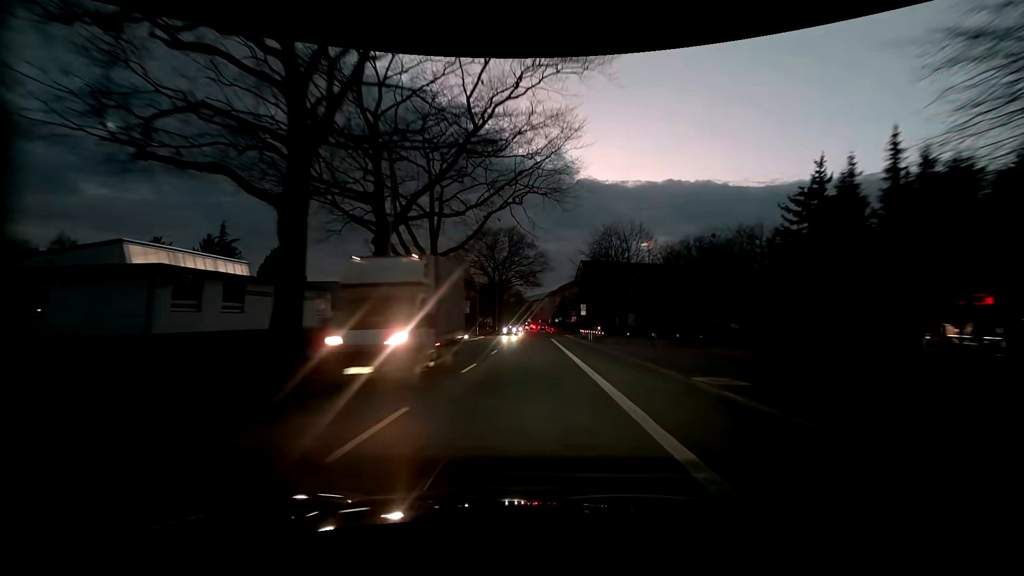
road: tertiary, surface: asphalt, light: Dusk
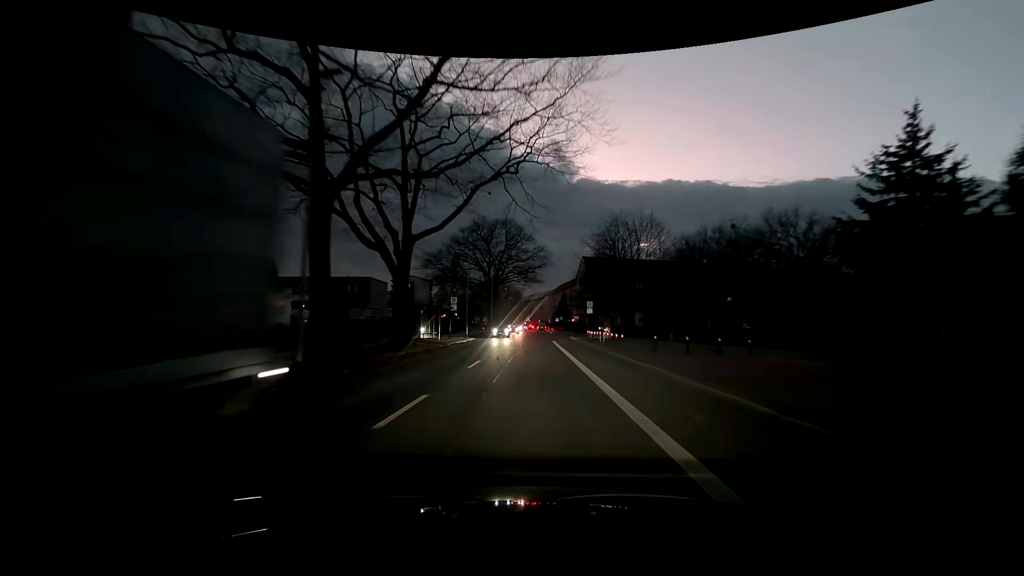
(0.0, +7.5) m; 0°
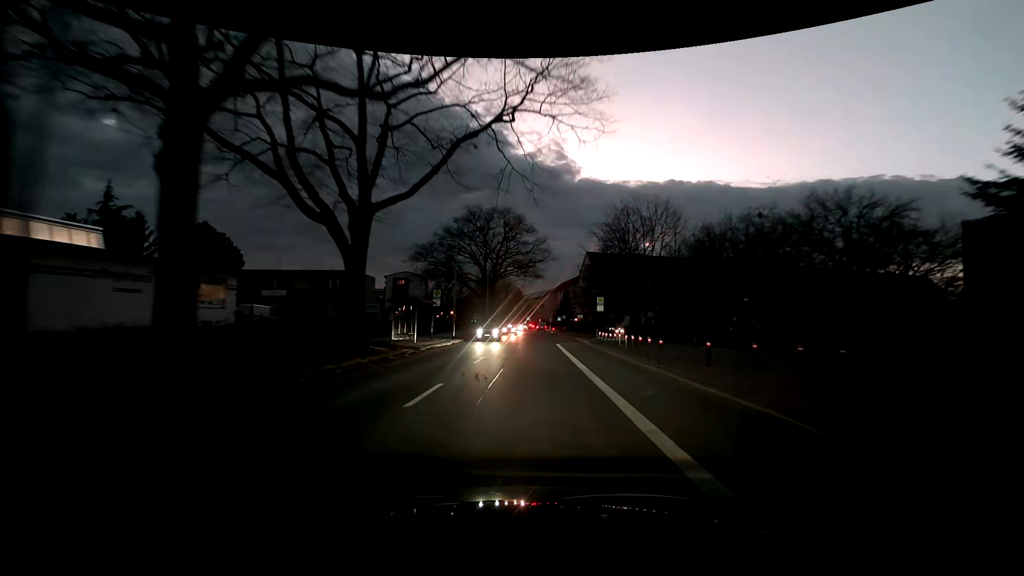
(0.0, +7.5) m; 0°
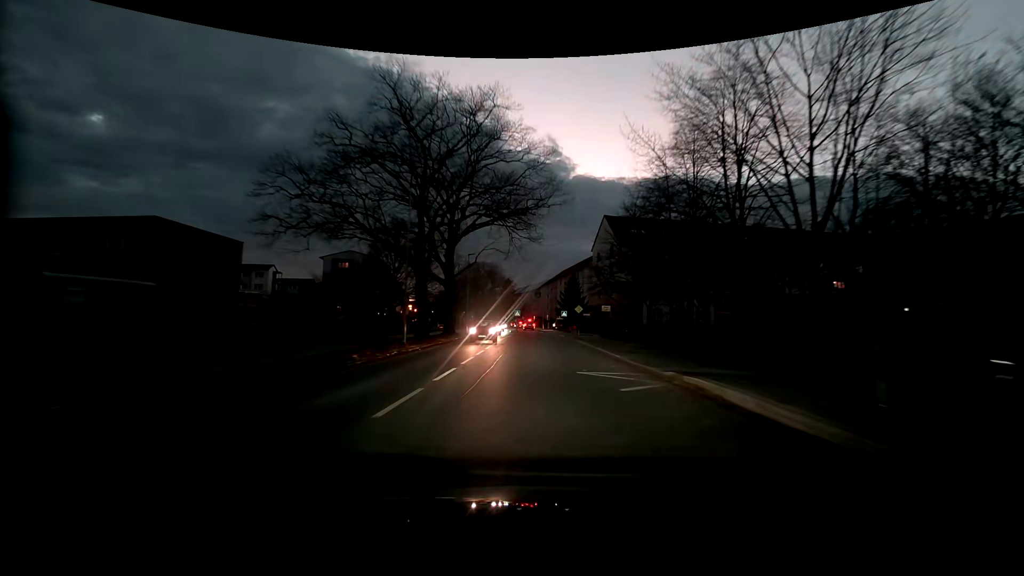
(+0.2, +37.2) m; +1°
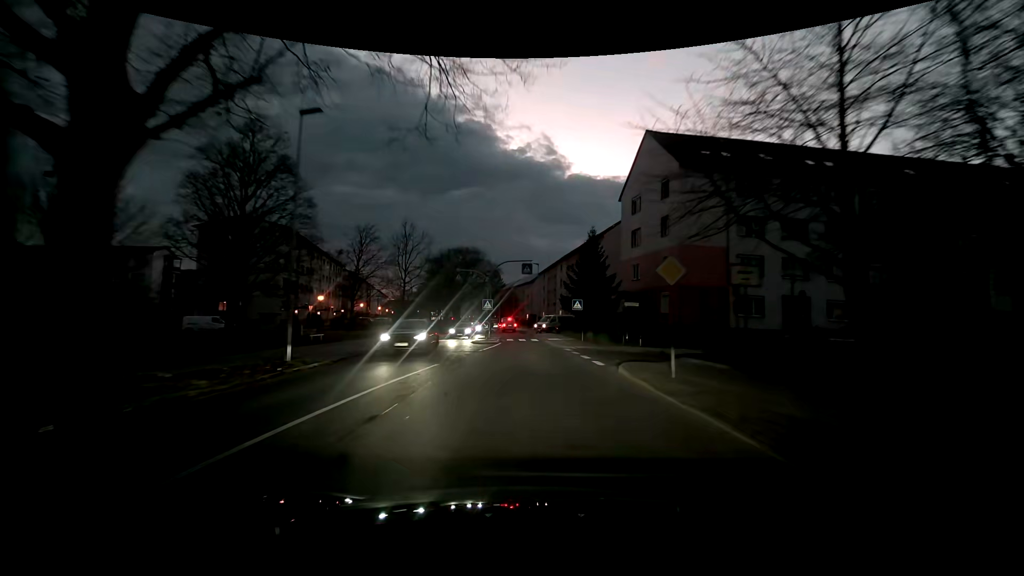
(+0.5, +34.5) m; 0°
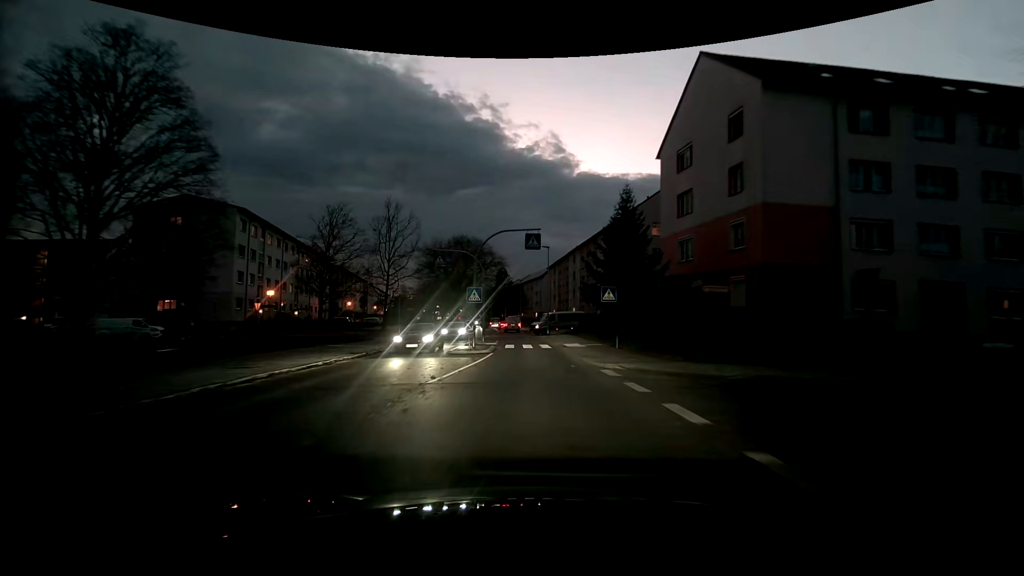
(0.0, +12.3) m; -1°
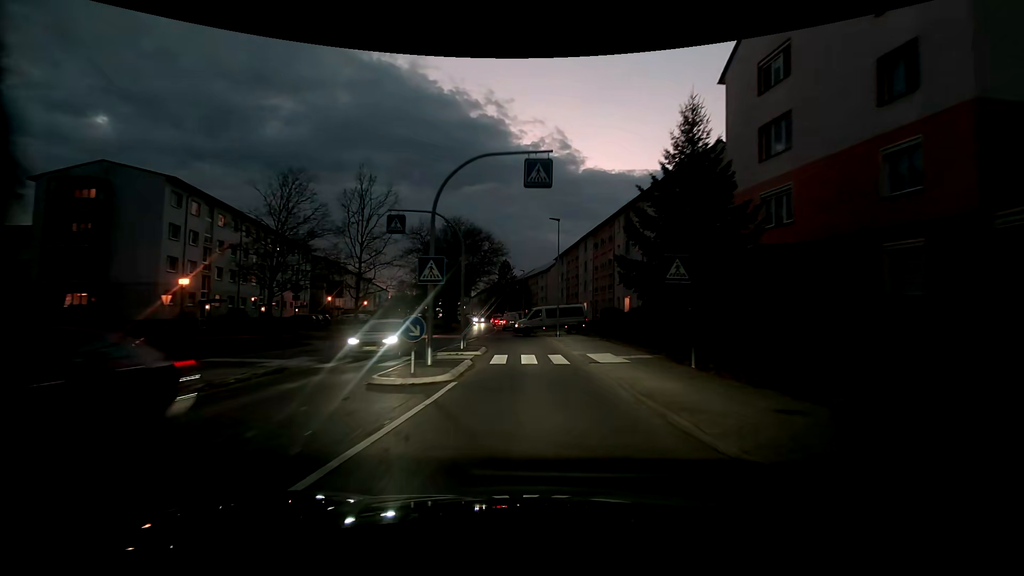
(0.0, +11.3) m; 0°
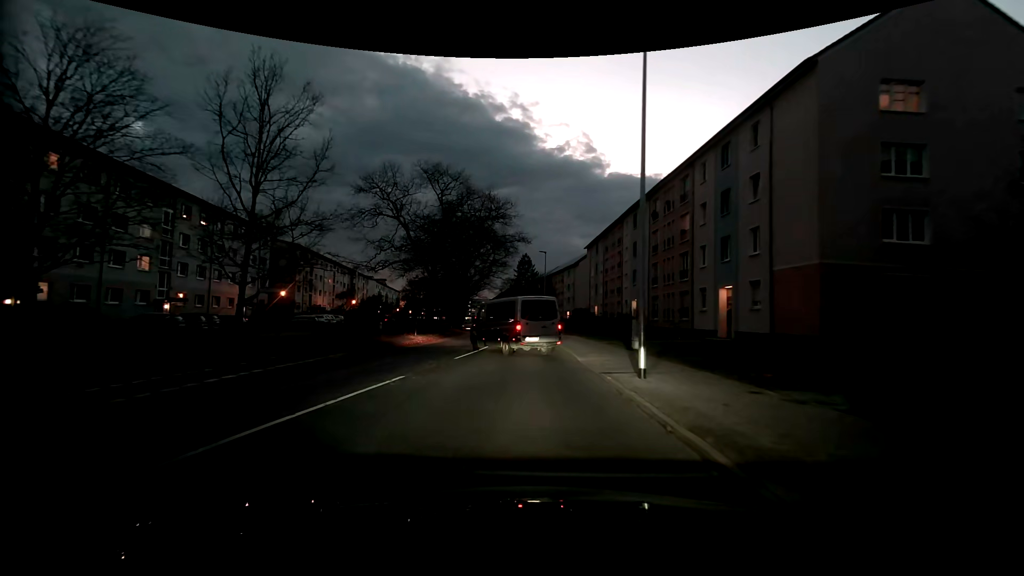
(-0.5, +22.3) m; -3°
(0, +10) (0, +20) (-1, +30) (-2, +40) (-3, +50) (-4, +60) (-4, +70) (-4, +80) (-5, +90) (-6, +100) m
